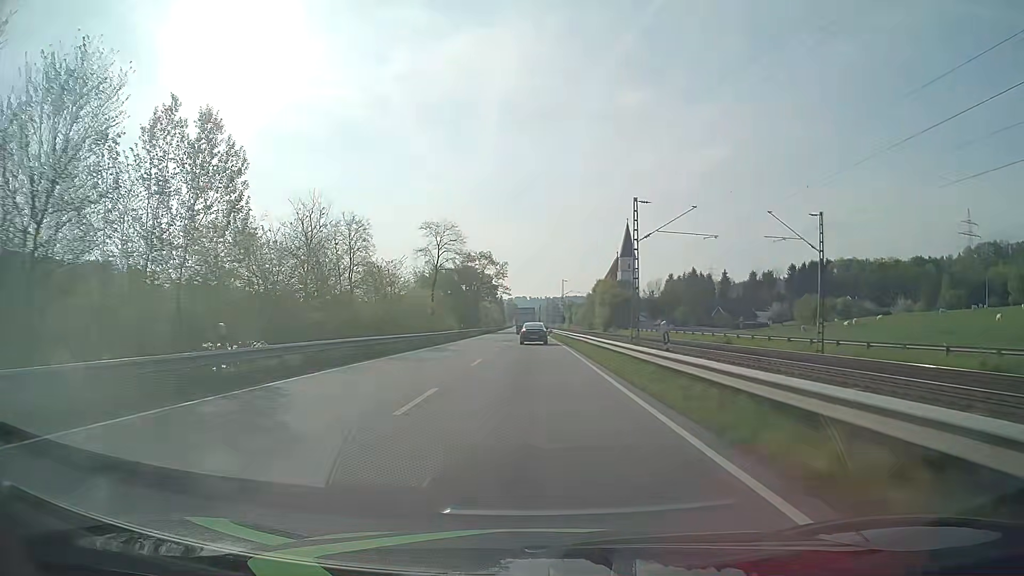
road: primary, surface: asphalt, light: Day
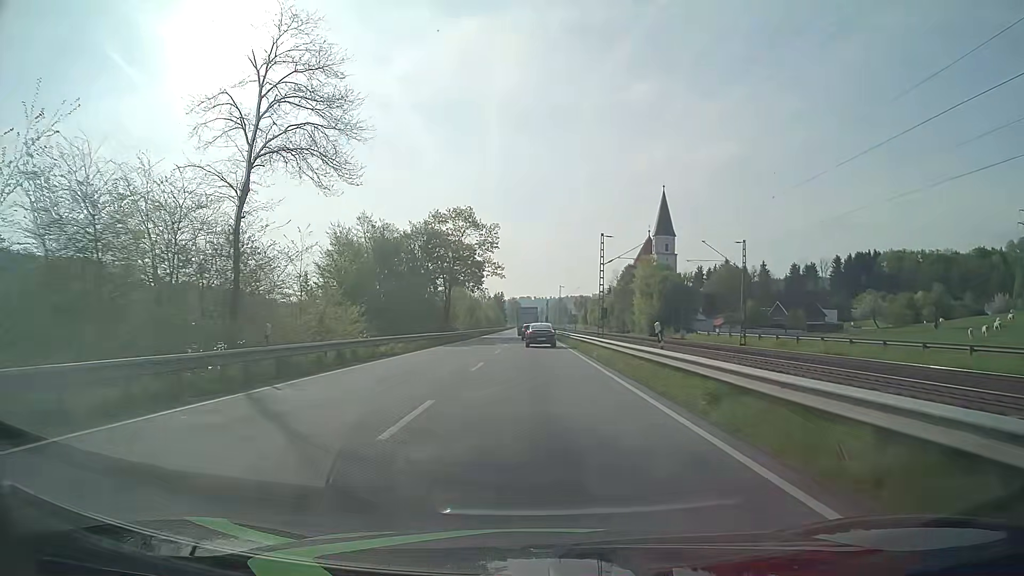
(-0.4, +50.4) m; -1°
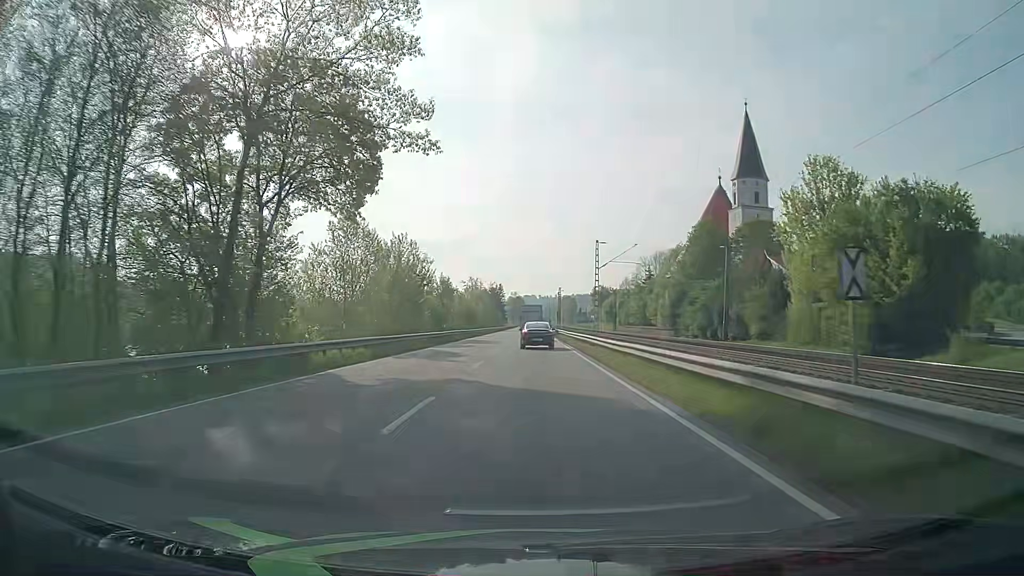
(0.0, +60.2) m; 0°
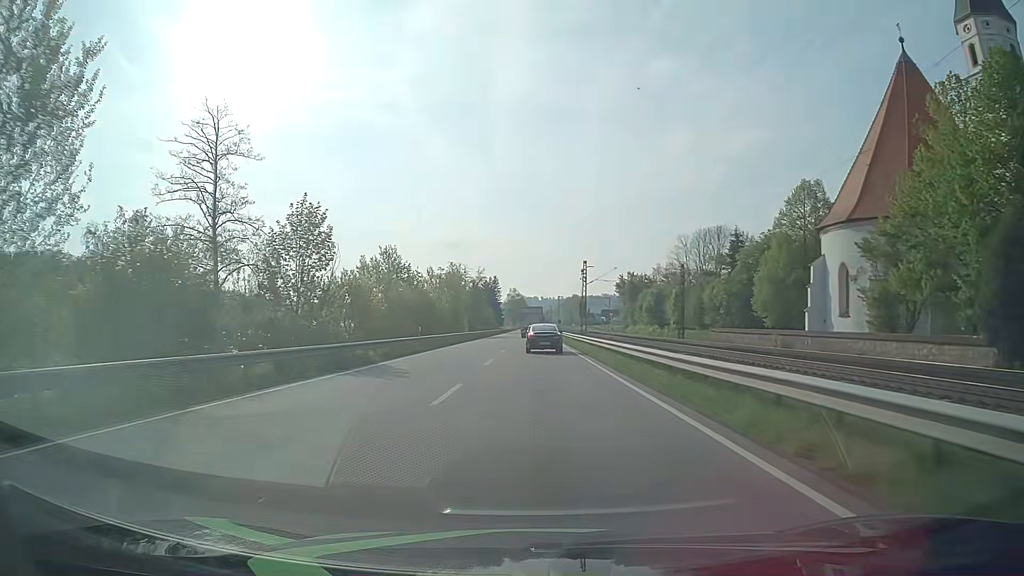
(-0.3, +57.0) m; -1°
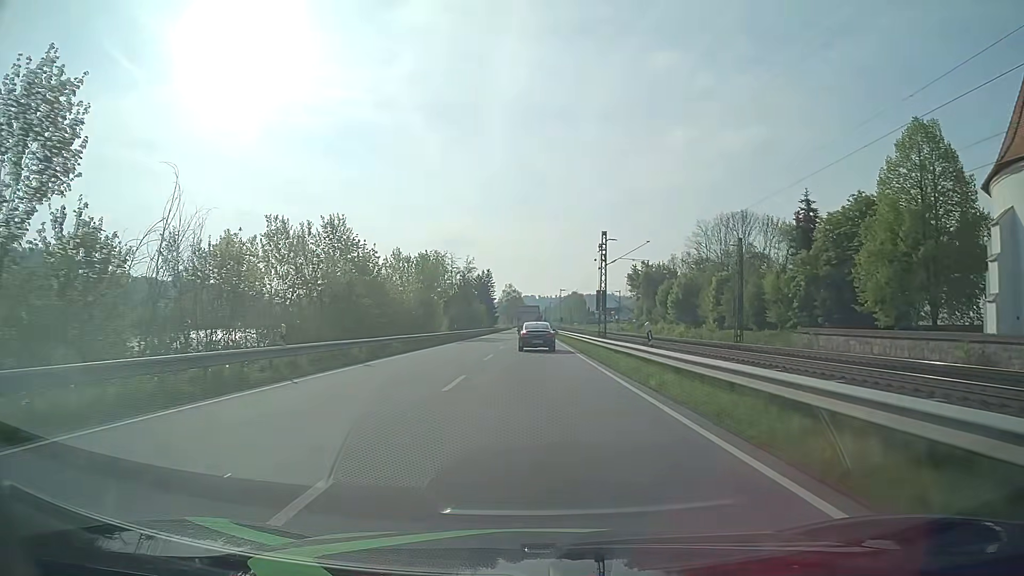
(+0.1, +22.1) m; +1°
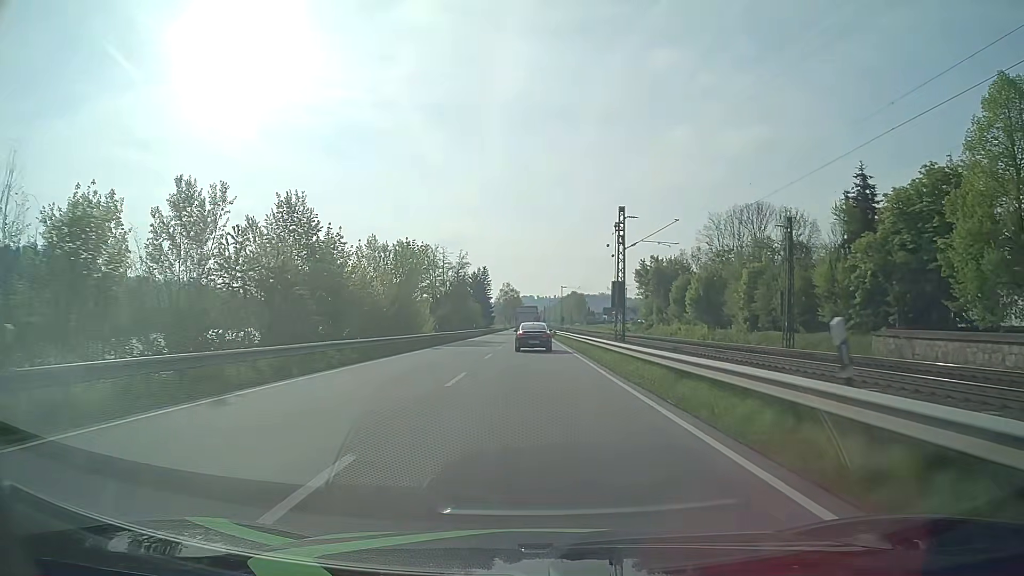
(0.0, +11.0) m; 0°
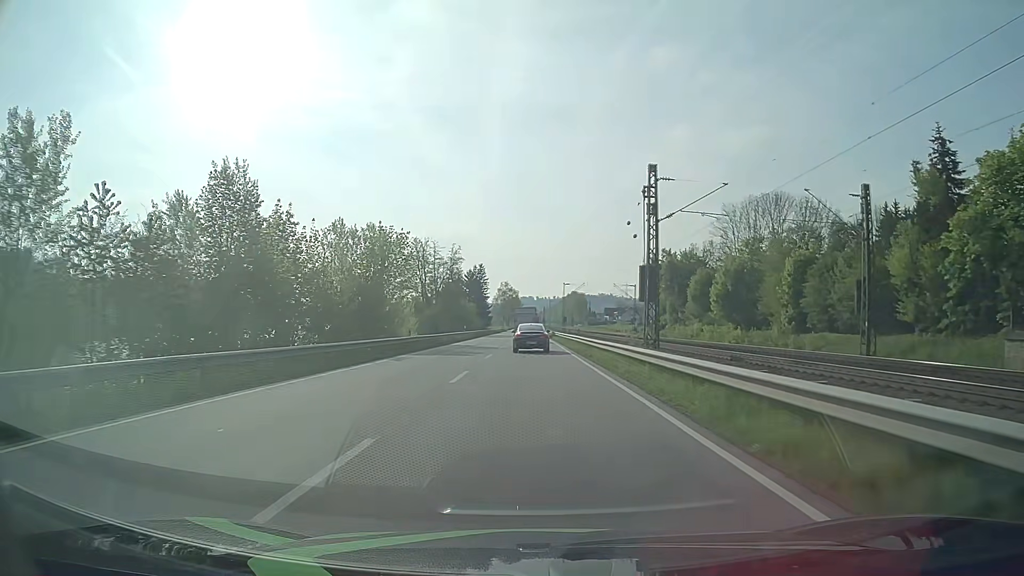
(0.0, +11.0) m; 0°
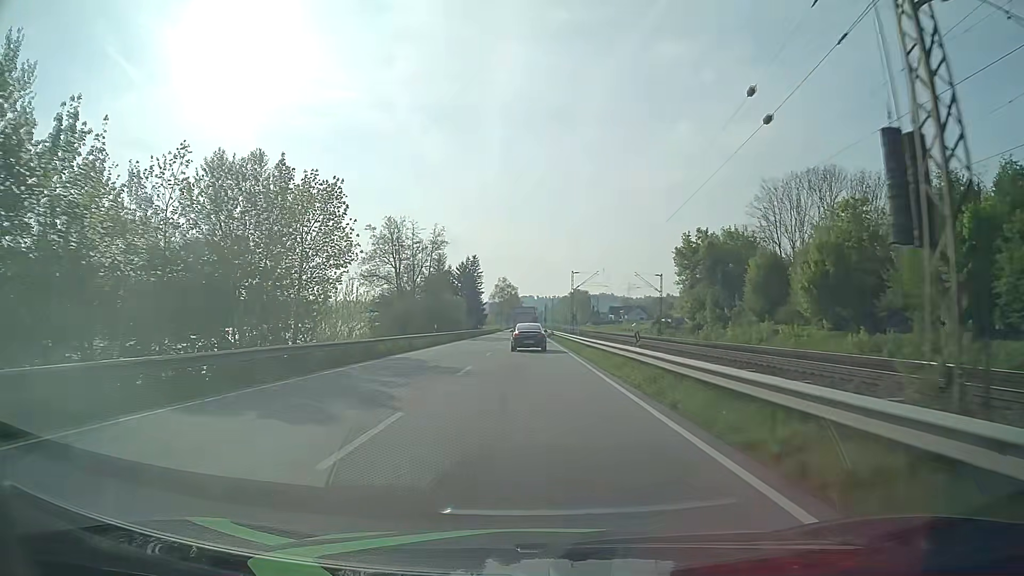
(0.0, +22.0) m; 0°
(0, +10) (0, +20) (0, +30) (0, +40) (0, +50) (0, +60) (0, +70) (0, +80) (0, +90) (-1, +100) m
